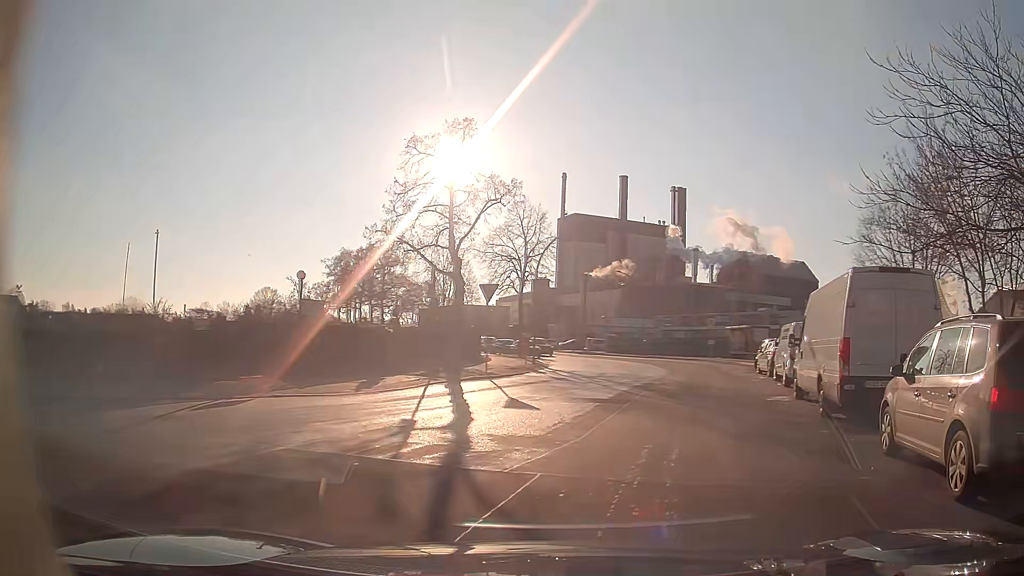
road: residential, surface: asphalt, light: Day
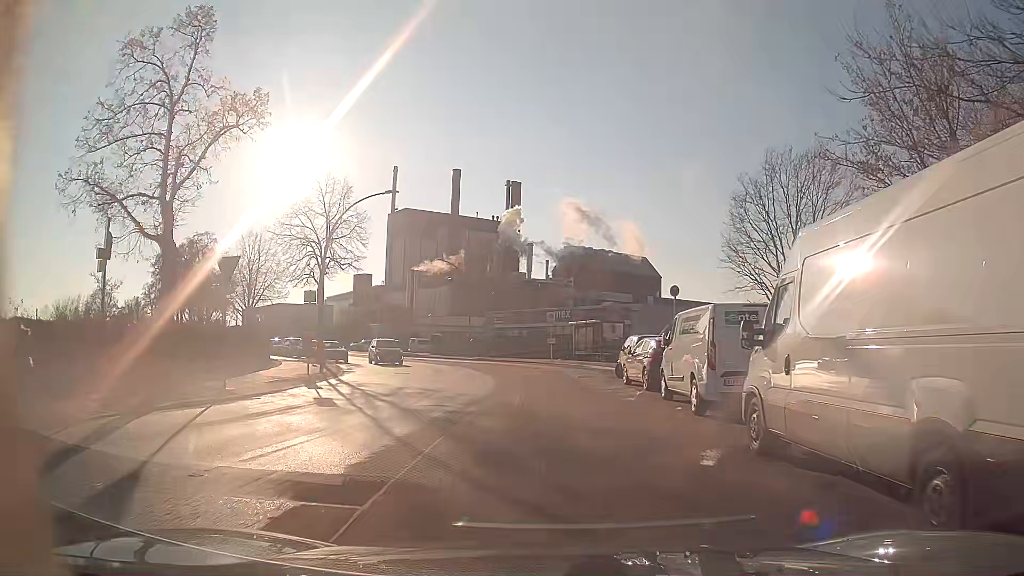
(+1.6, +9.2) m; +17°
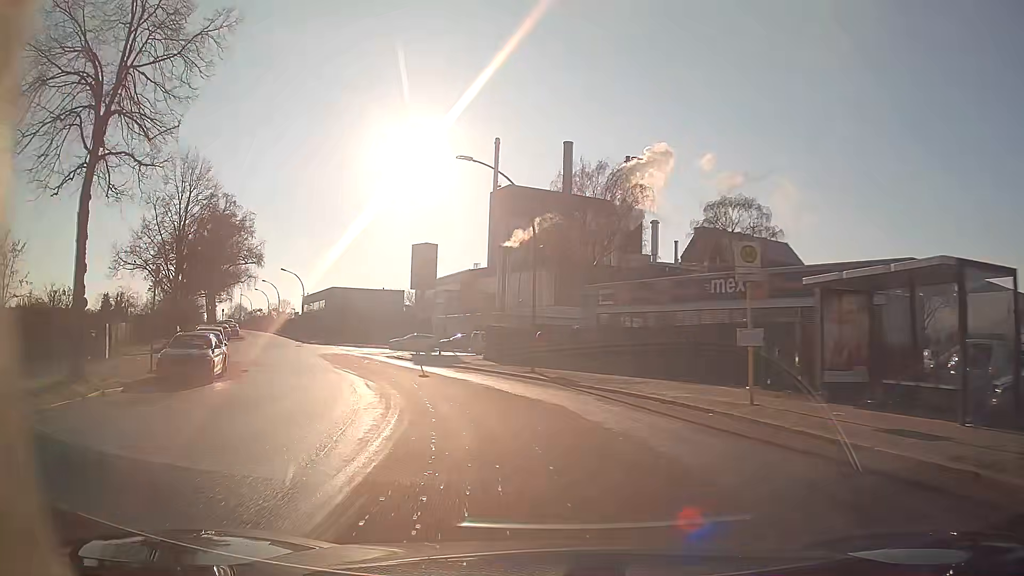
(-1.4, +29.7) m; -12°
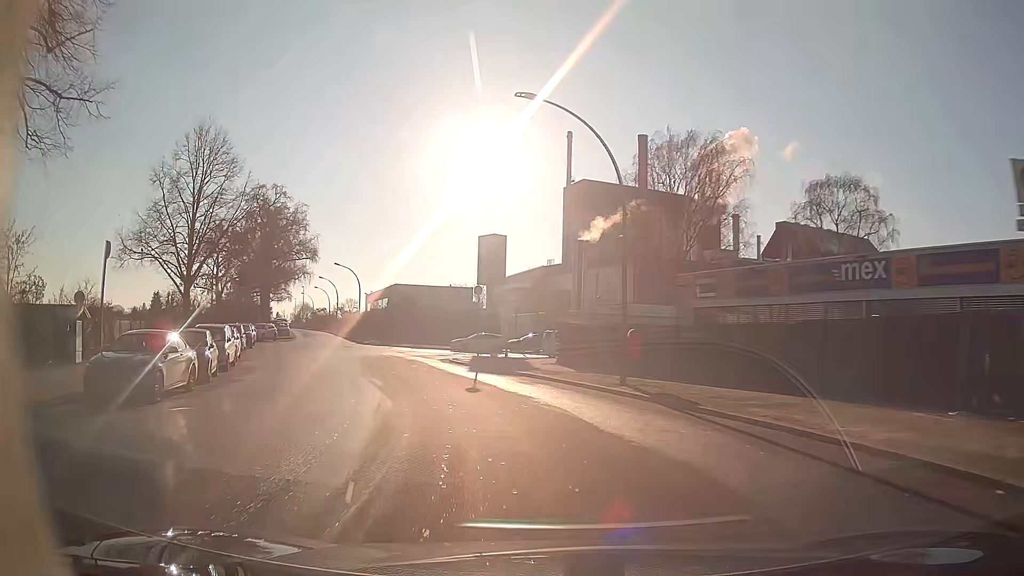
(-0.3, +6.6) m; -6°
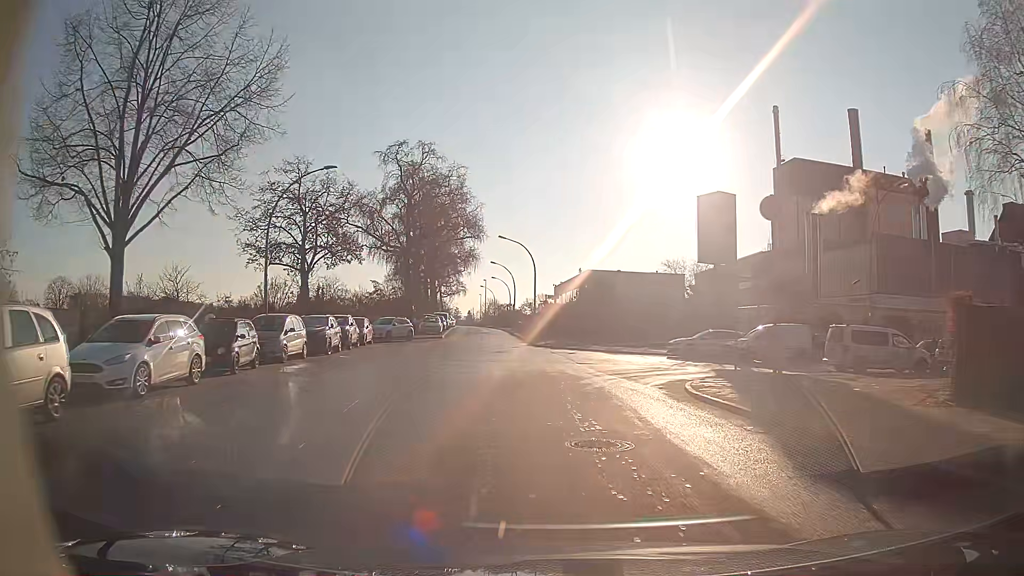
(-3.0, +18.7) m; -17°
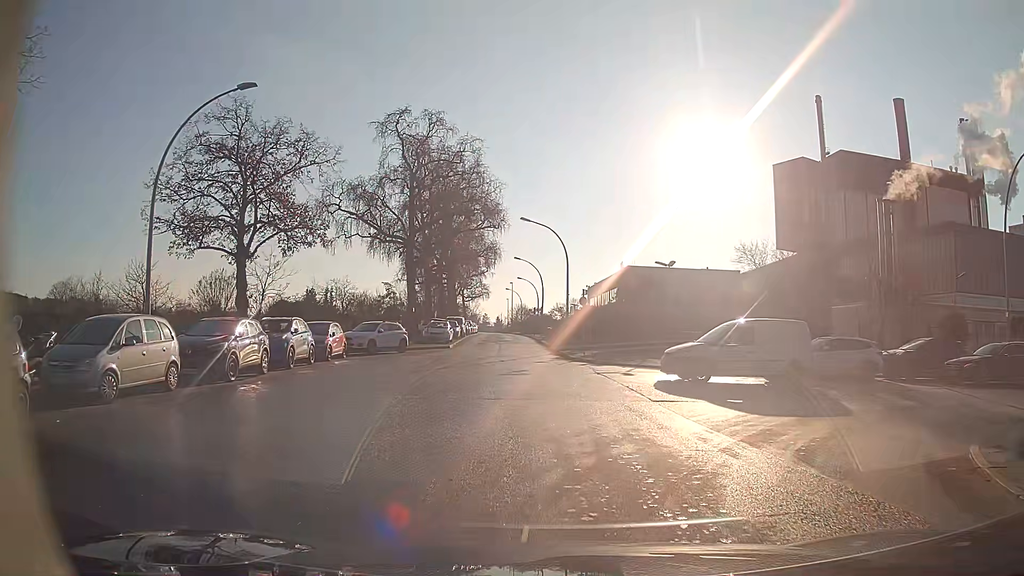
(-0.3, +10.6) m; -3°
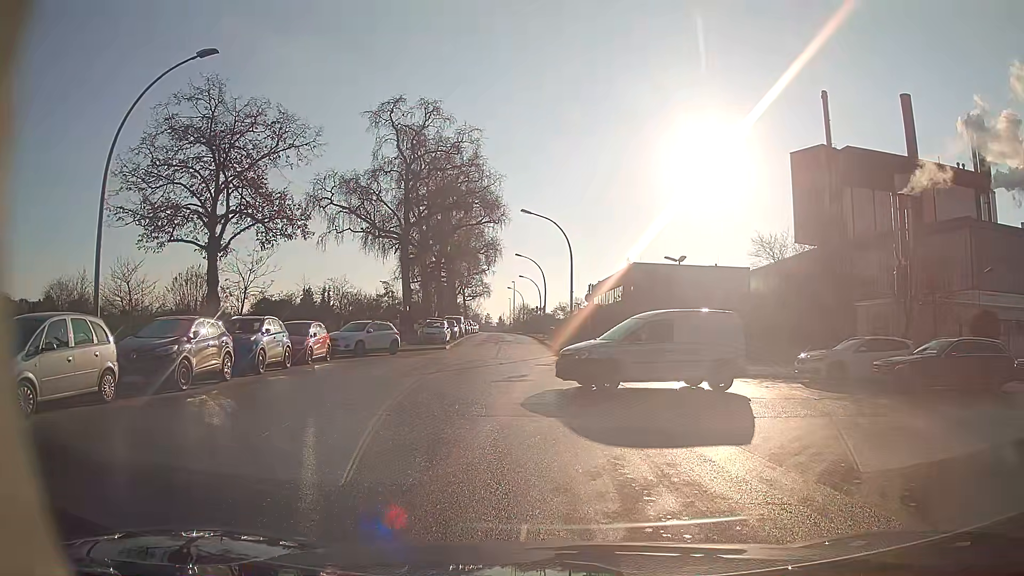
(0.0, +2.3) m; -1°
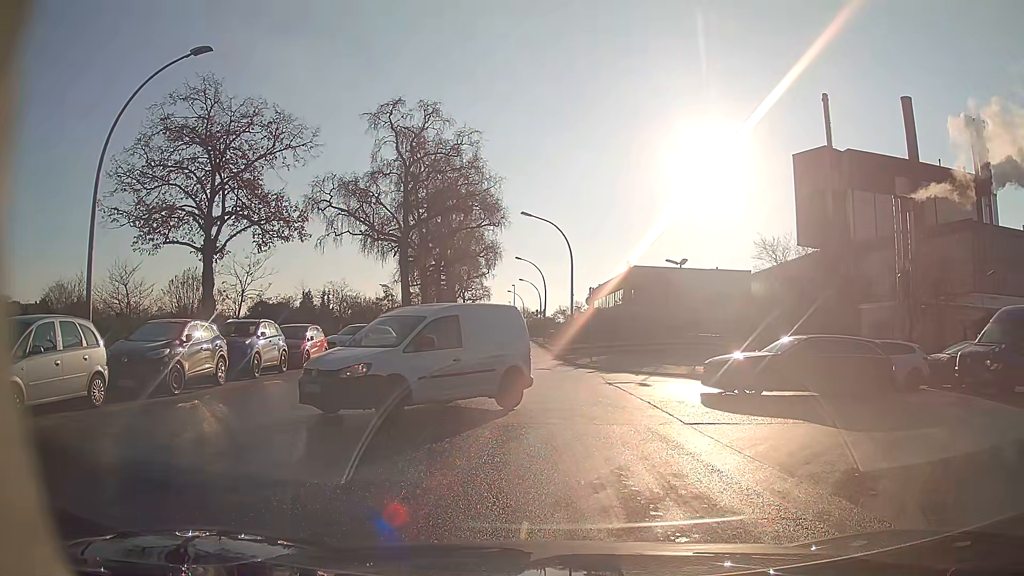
(0.0, +0.4) m; 0°
